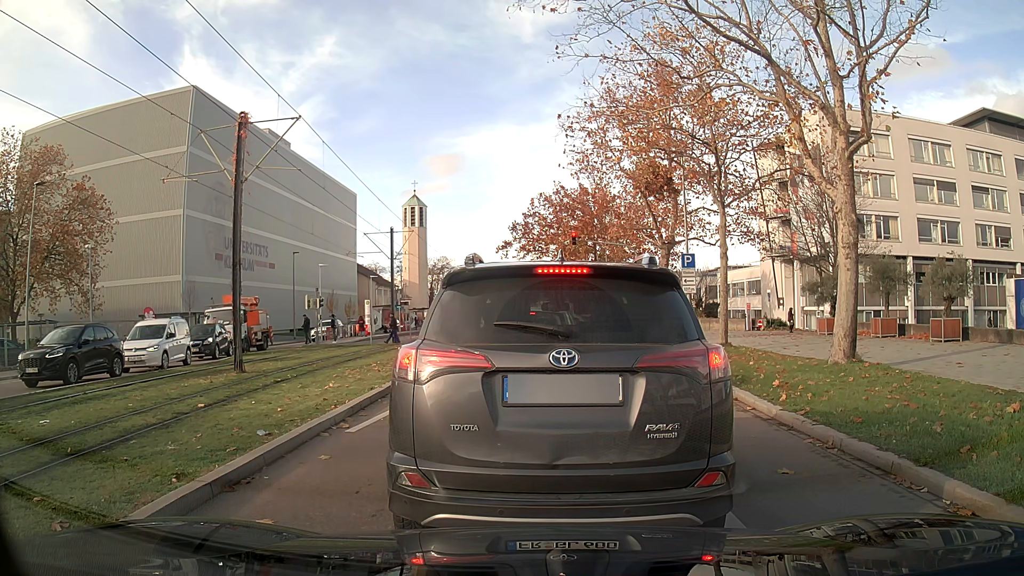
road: secondary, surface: asphalt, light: Day
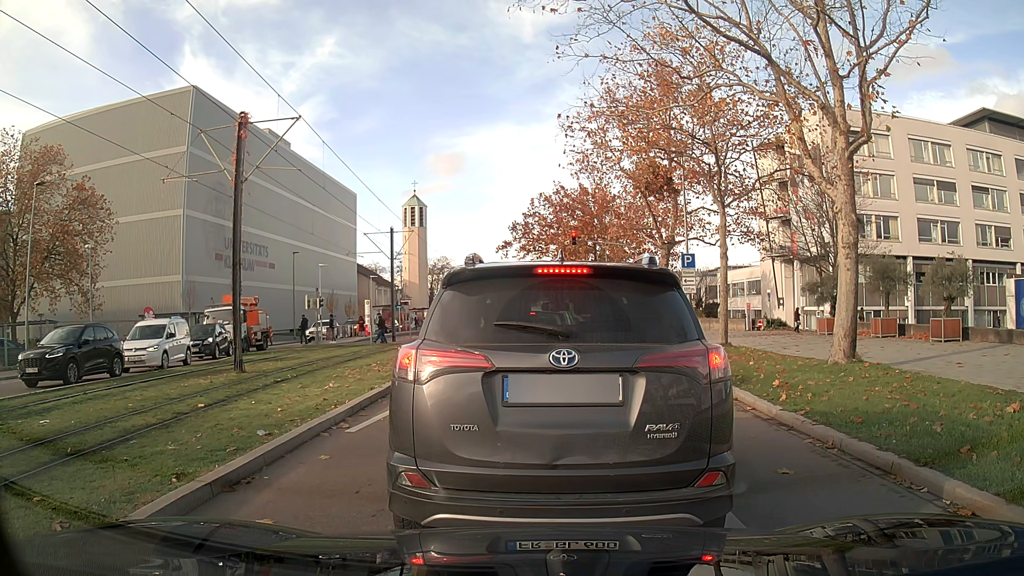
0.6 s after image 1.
(0.0, 0.0) m; 0°
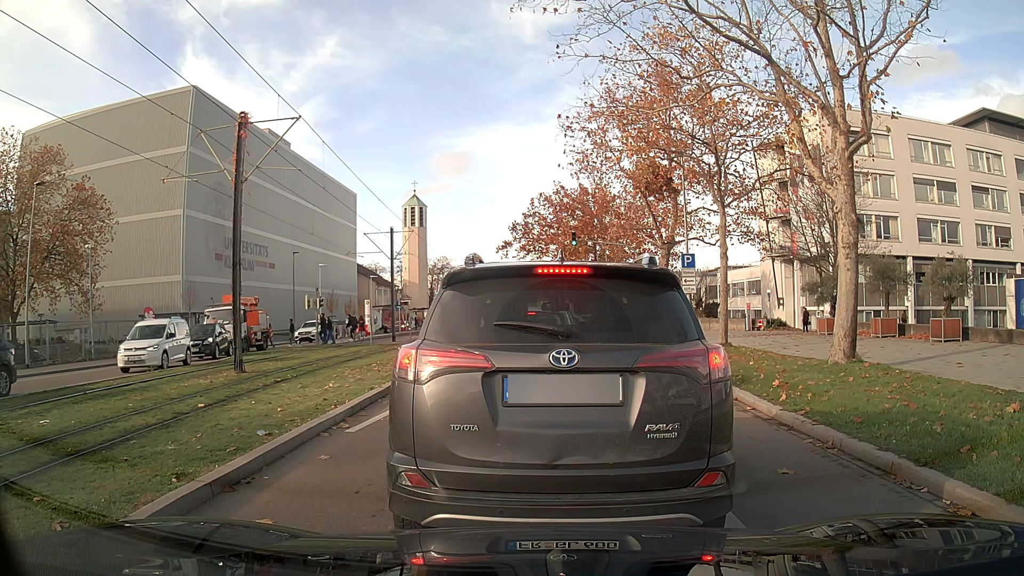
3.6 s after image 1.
(0.0, 0.0) m; 0°
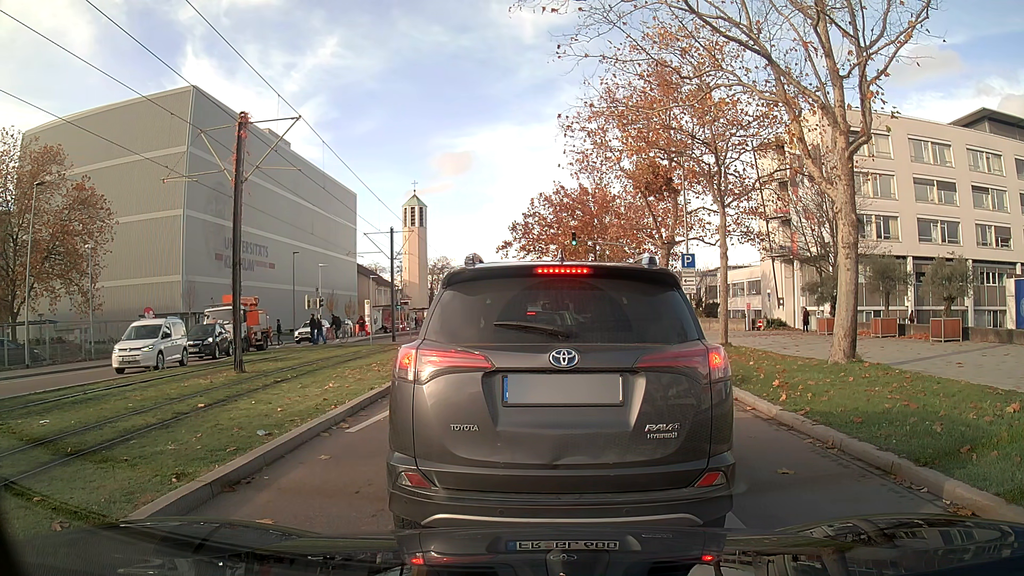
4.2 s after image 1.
(0.0, 0.0) m; 0°
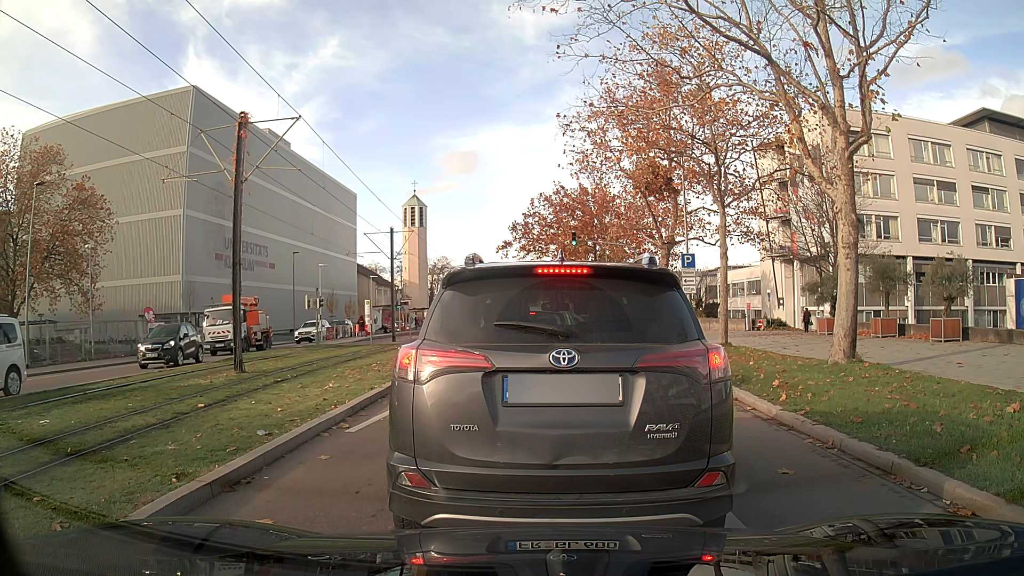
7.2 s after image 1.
(0.0, 0.0) m; 0°
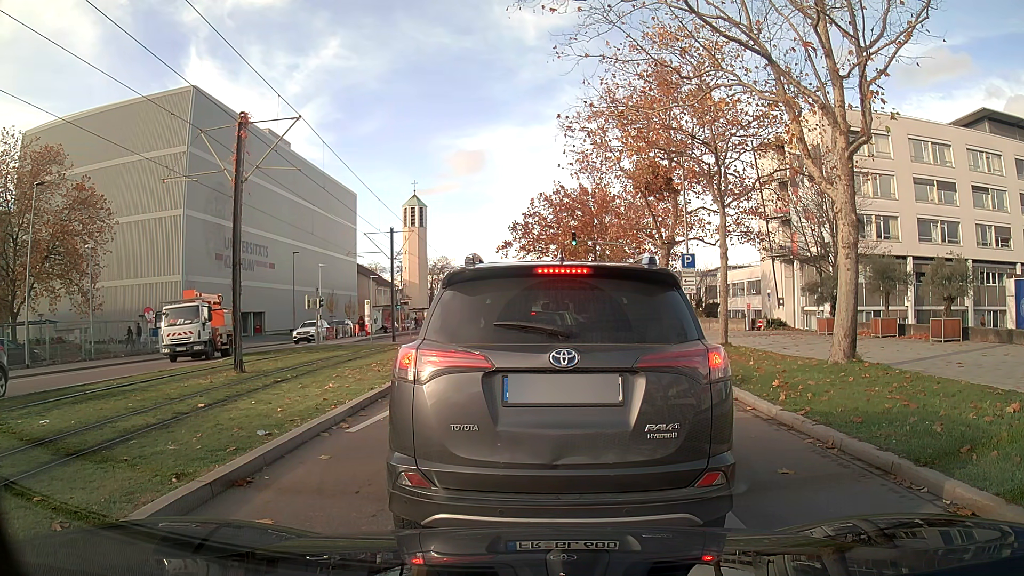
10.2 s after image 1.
(0.0, 0.0) m; 0°
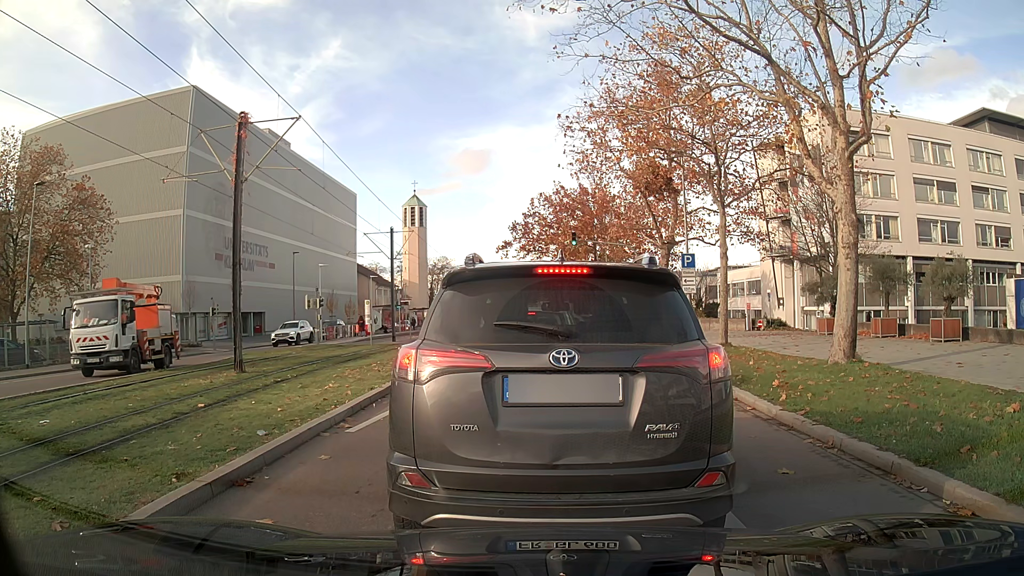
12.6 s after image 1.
(0.0, 0.0) m; 0°
(0, +10) (+1, +20) (+2, +30) (+3, +40) (+3, +50) (+3, +60) (+3, +70) (+3, +80) (+4, +90) (+4, +100) m
